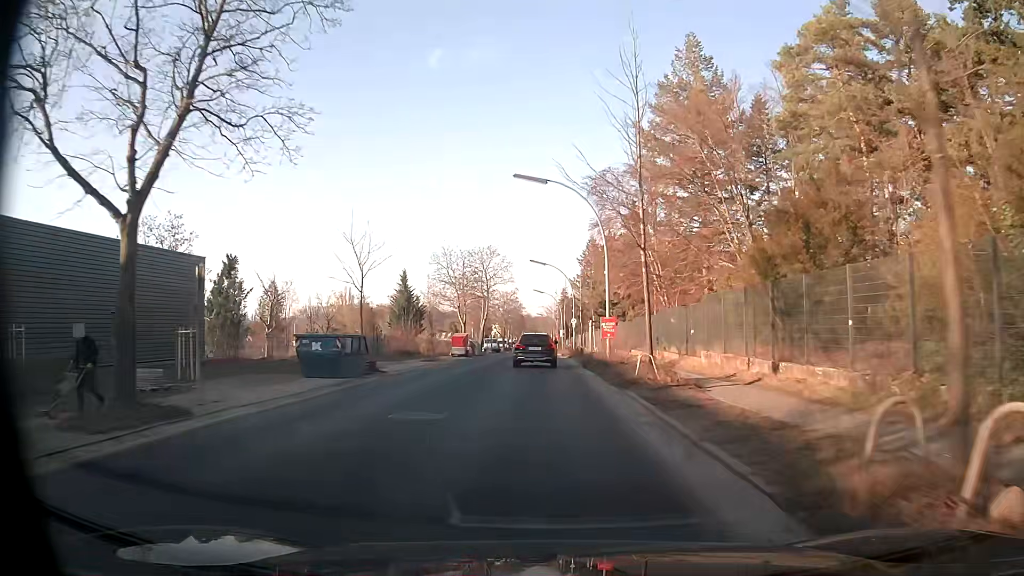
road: tertiary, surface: asphalt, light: Day
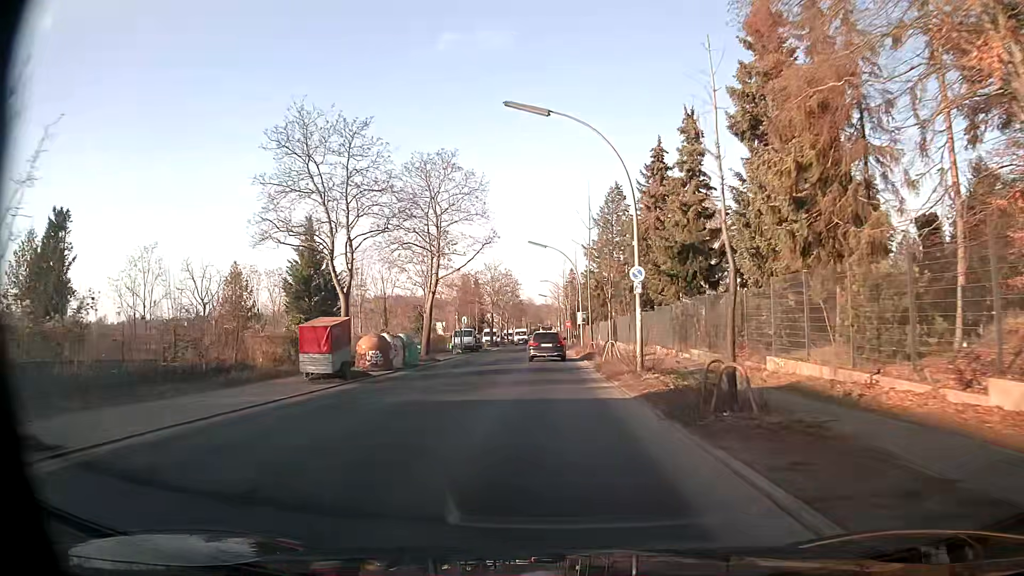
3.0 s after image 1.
(-0.5, +37.7) m; 0°
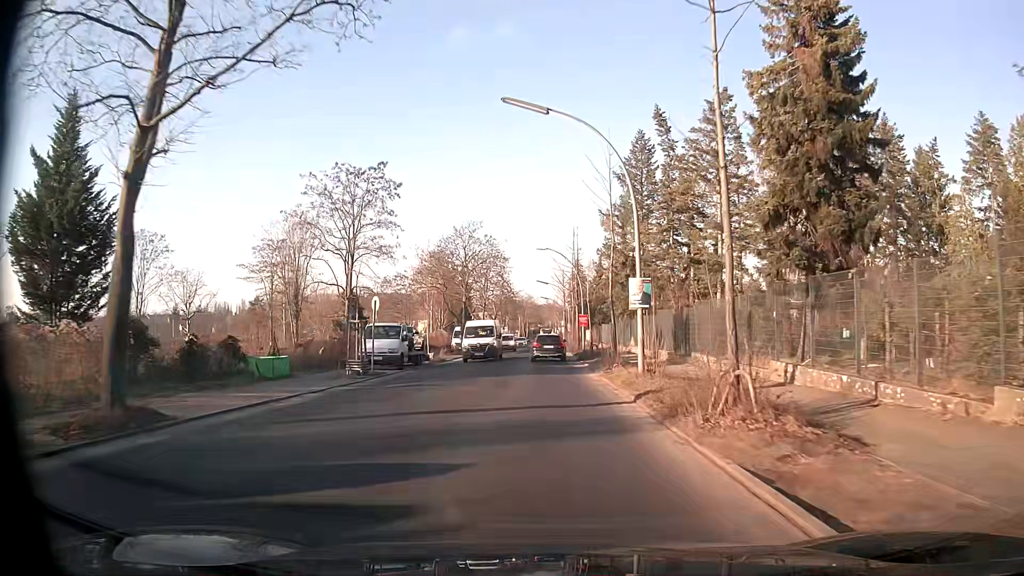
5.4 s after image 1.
(-0.4, +30.3) m; -1°
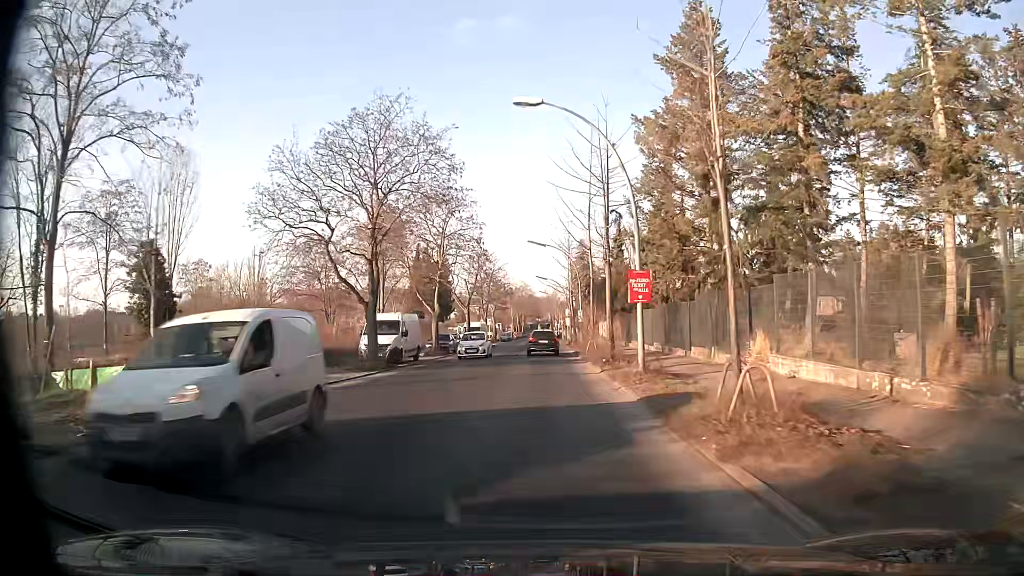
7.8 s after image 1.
(0.0, +30.4) m; 0°
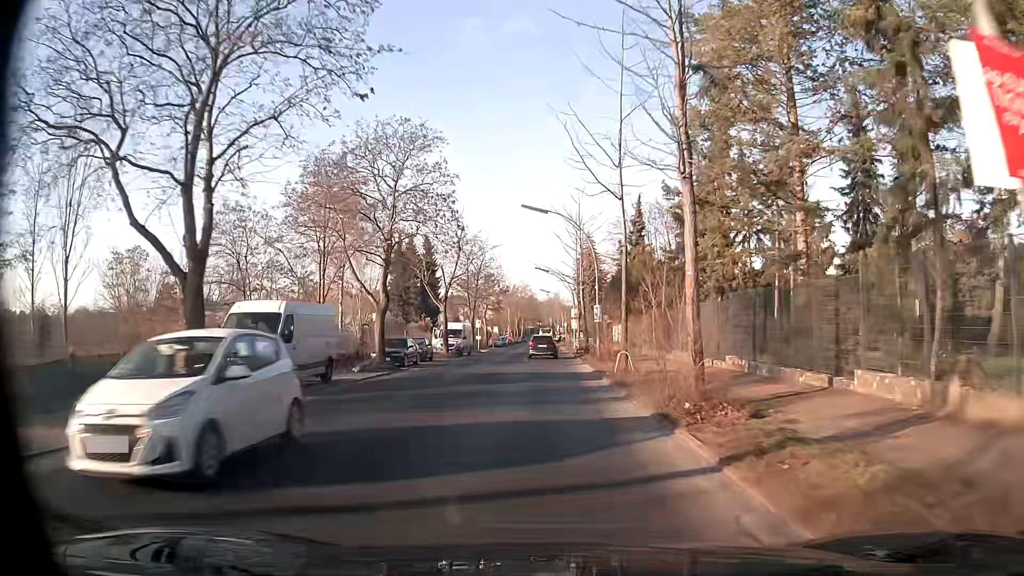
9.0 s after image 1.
(-0.1, +15.1) m; 0°
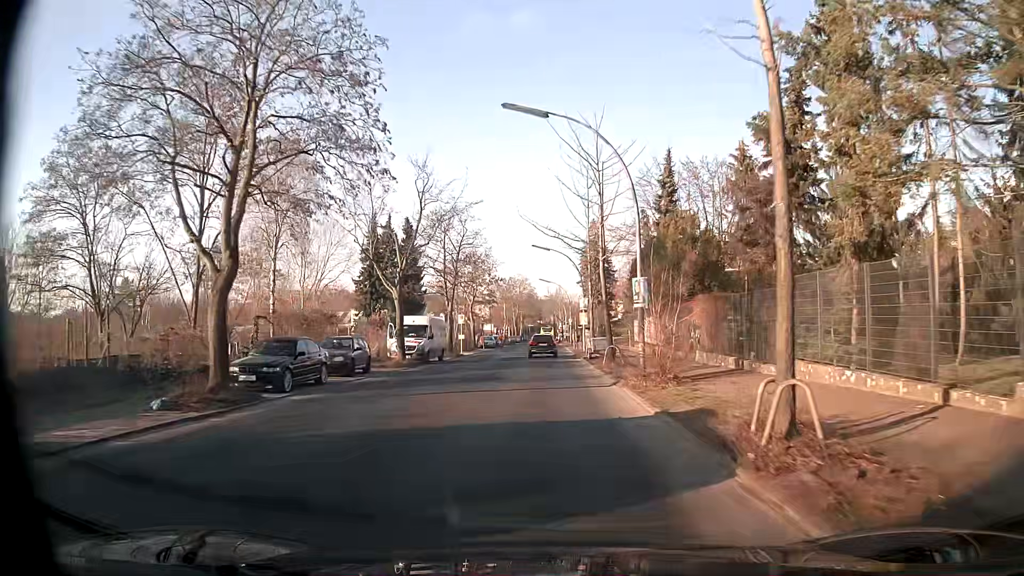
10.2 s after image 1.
(-0.1, +15.2) m; 0°
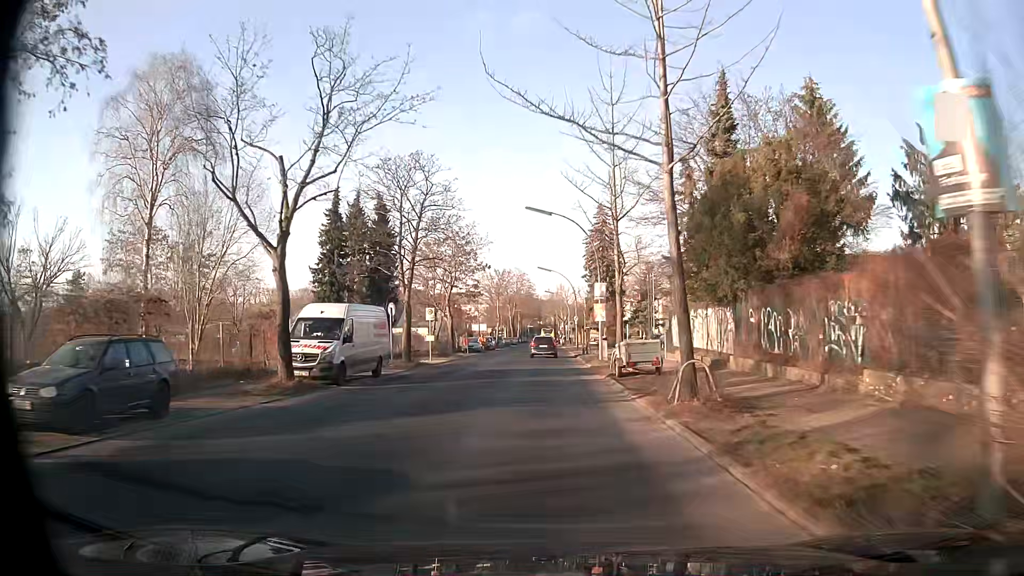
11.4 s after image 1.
(-0.1, +15.2) m; -2°
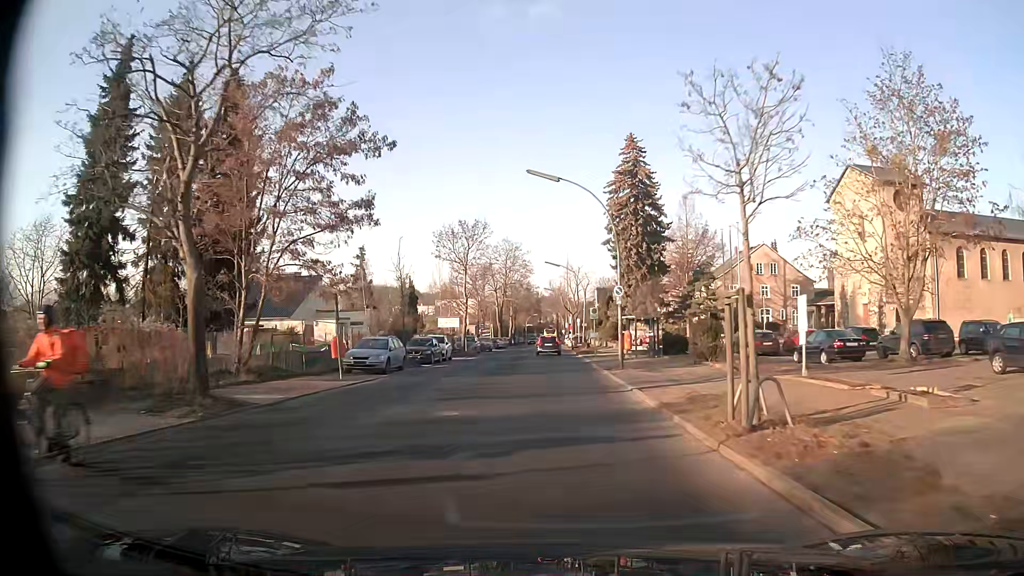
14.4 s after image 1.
(+0.9, +37.6) m; +2°
(0, +10) (0, +20) (0, +30) (0, +40) (0, +50) (0, +60) (0, +70) (0, +80) (0, +90) (-1, +100) m
